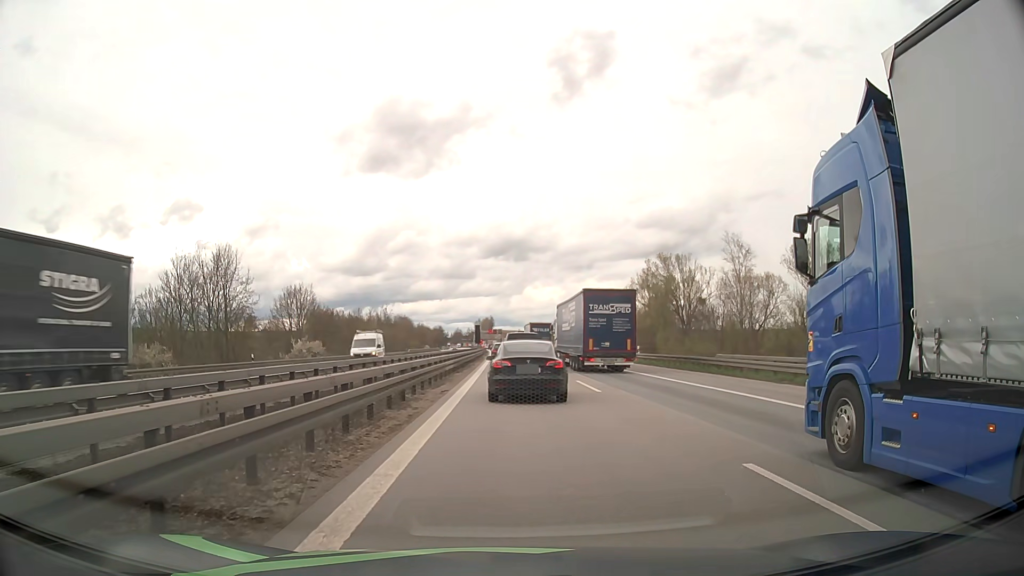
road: motorway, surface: asphalt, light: Day
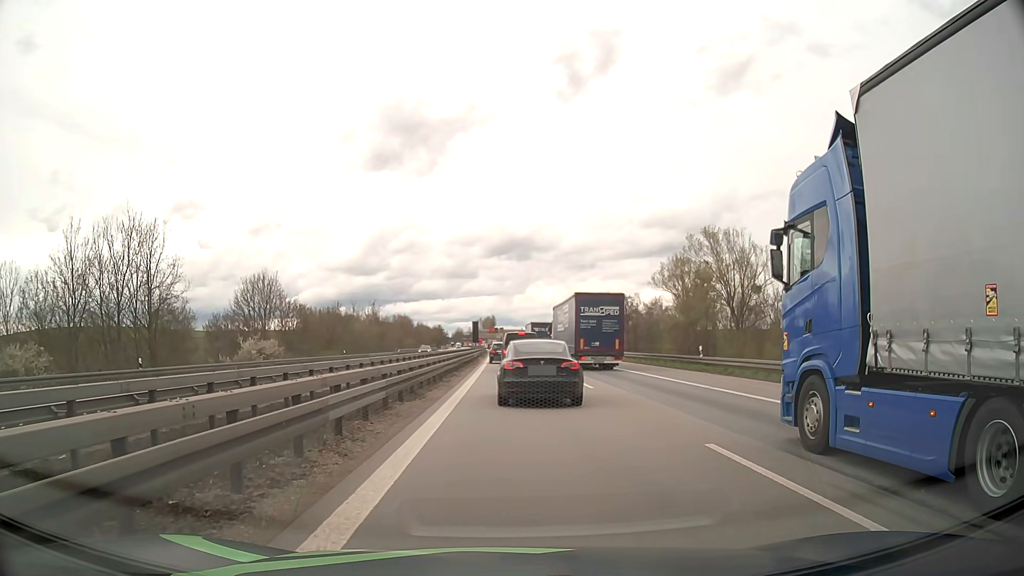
(0.0, +16.5) m; 0°
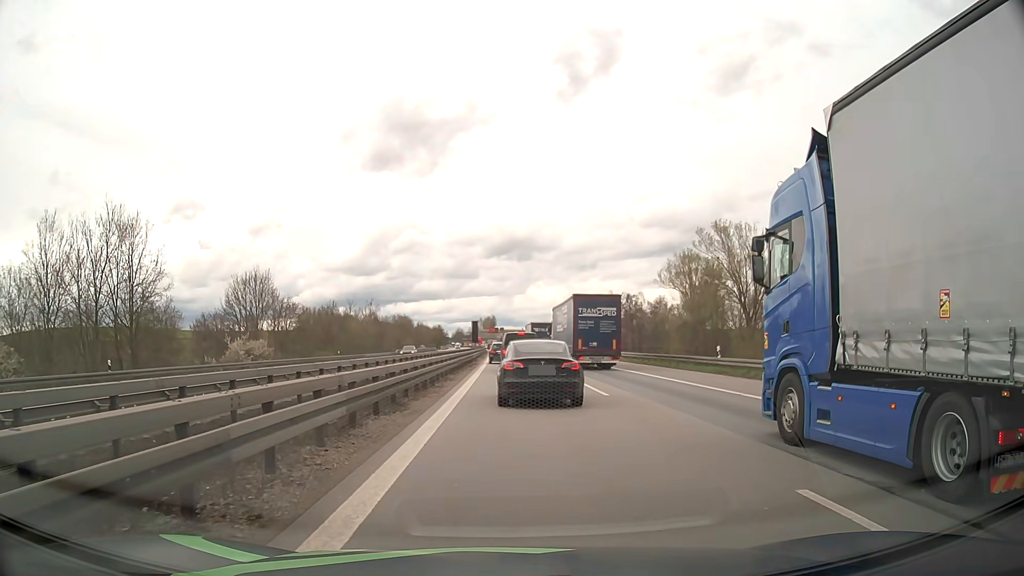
(0.0, +3.1) m; 0°
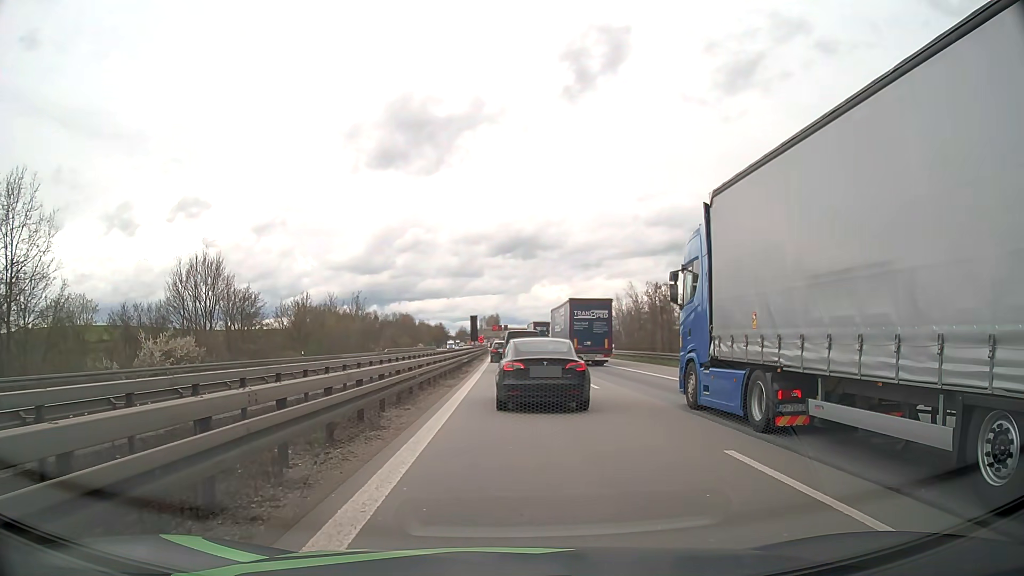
(0.0, +15.8) m; 0°
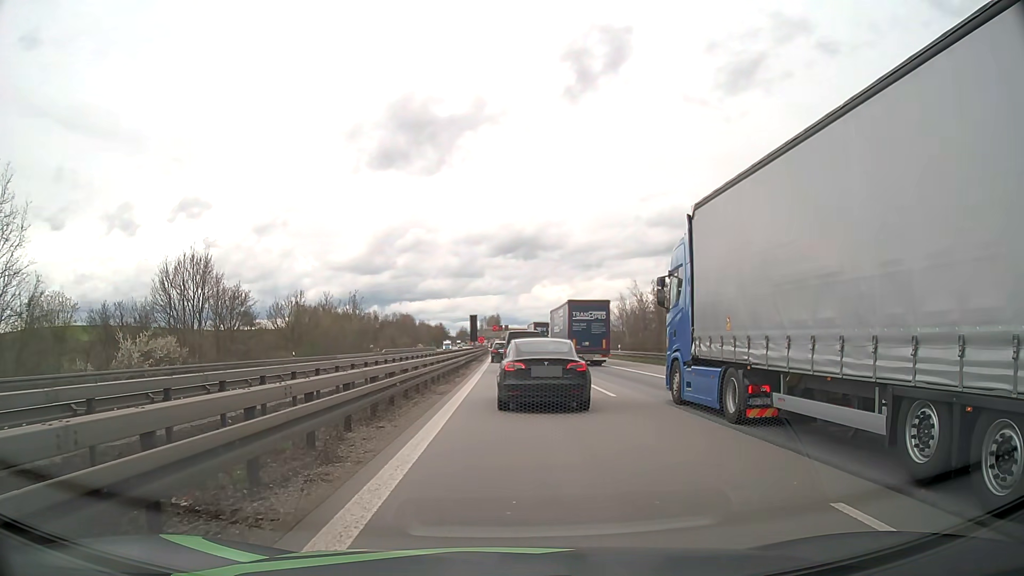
(0.0, +3.0) m; 0°
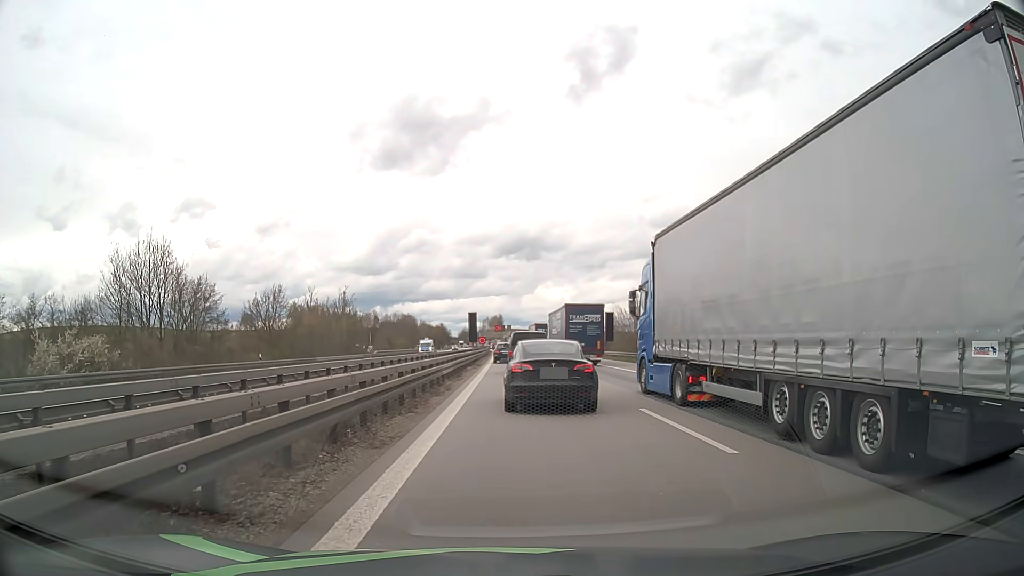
(-0.1, +9.2) m; -1°
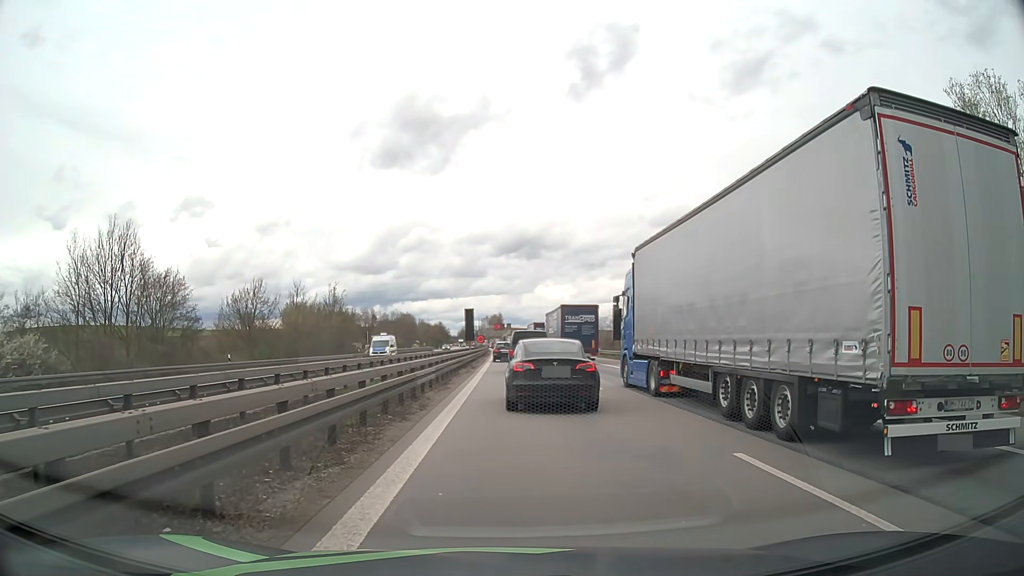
(0.0, +6.0) m; 0°
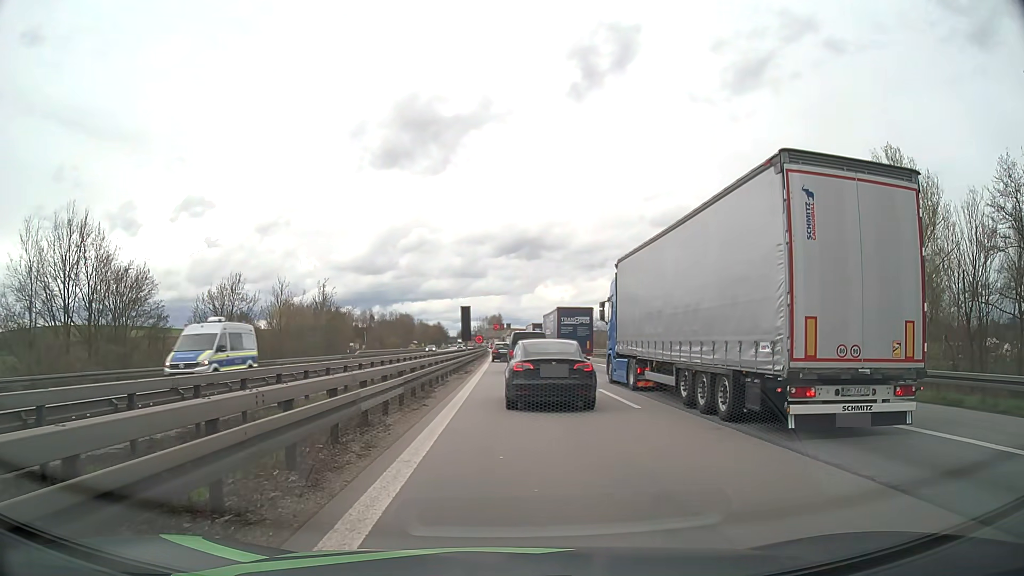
(0.0, +5.9) m; 0°
(0, +10) (0, +20) (0, +30) (0, +40) (0, +50) (0, +60) (0, +70) (-1, +80) (-1, +90) (-1, +100) m
